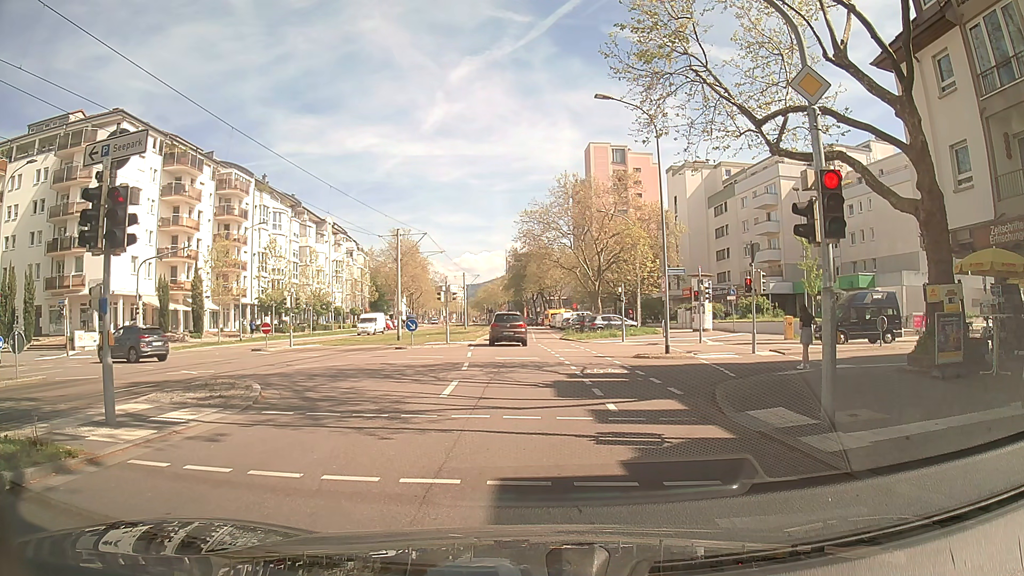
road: tertiary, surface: asphalt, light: Day
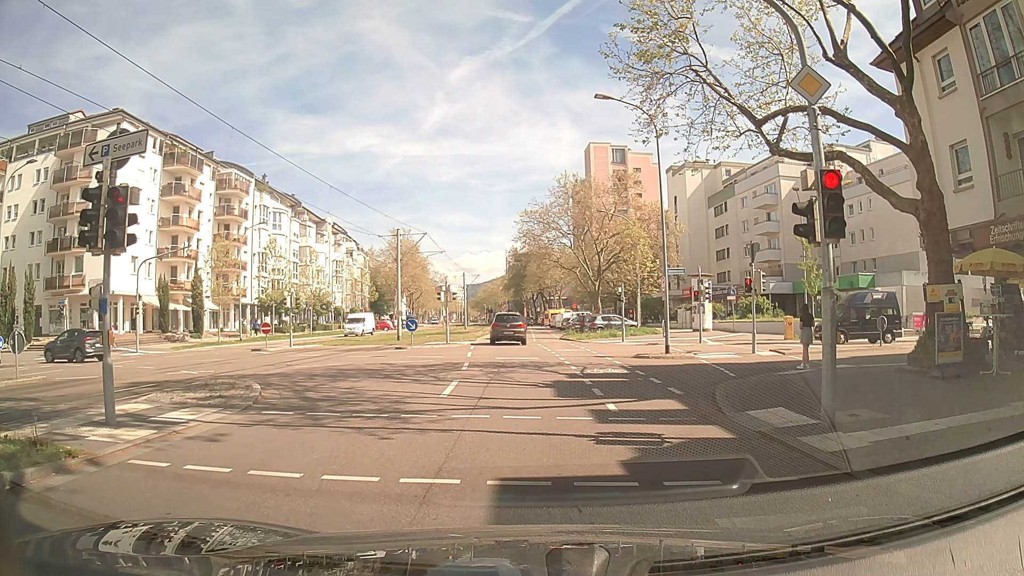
(0.0, 0.0) m; 0°
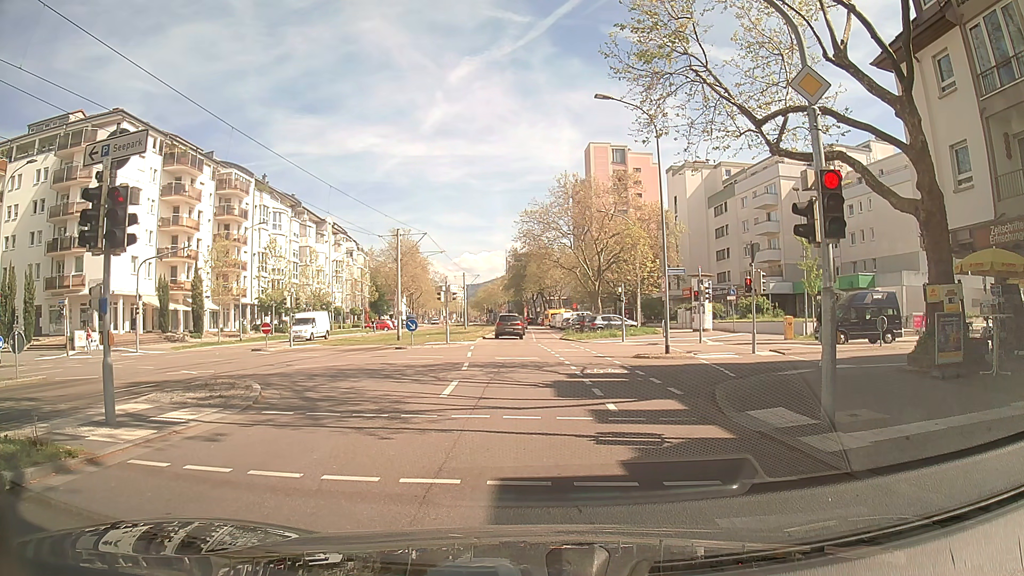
(0.0, 0.0) m; 0°
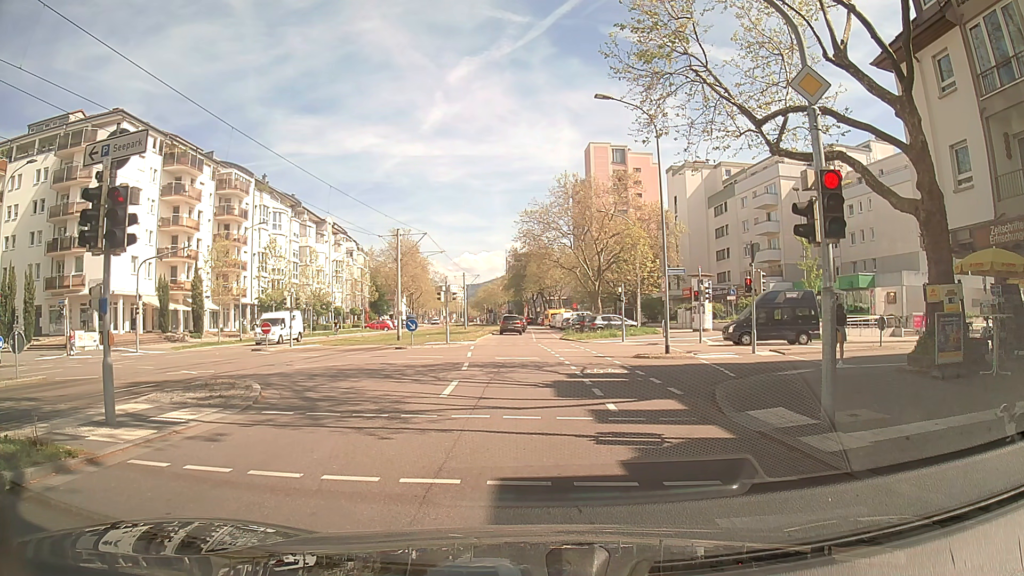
(0.0, 0.0) m; 0°
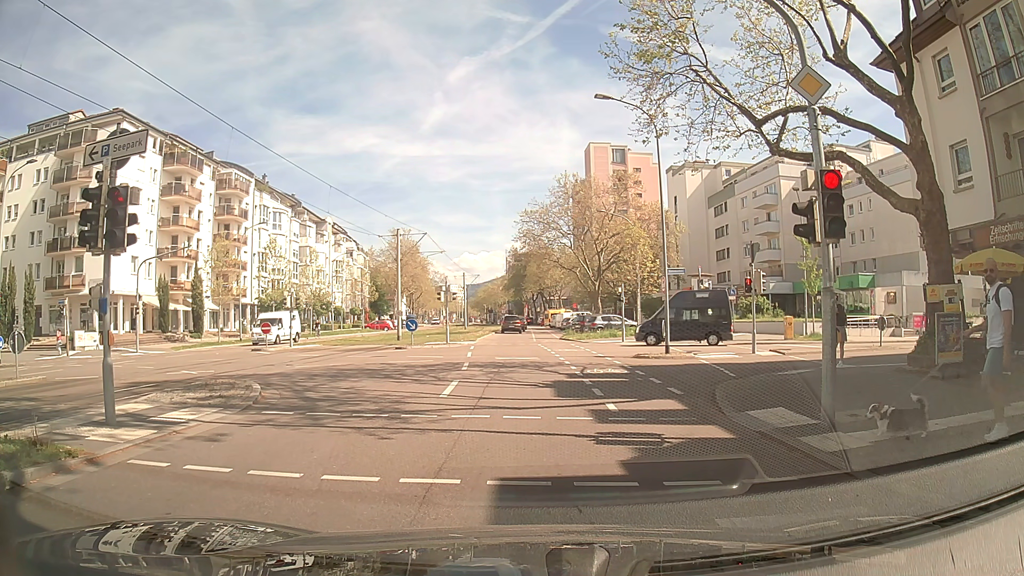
(0.0, 0.0) m; 0°
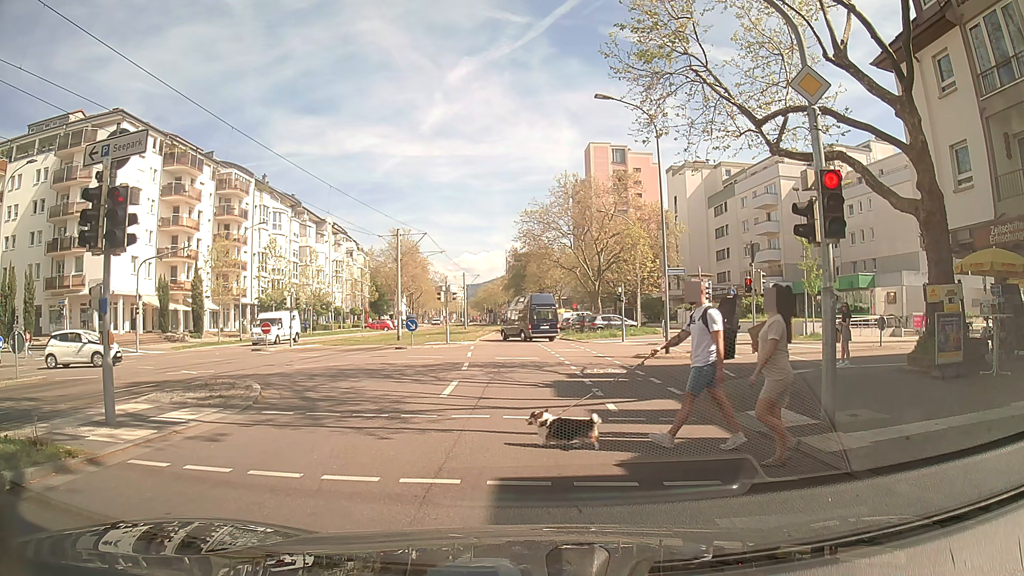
(0.0, 0.0) m; 0°
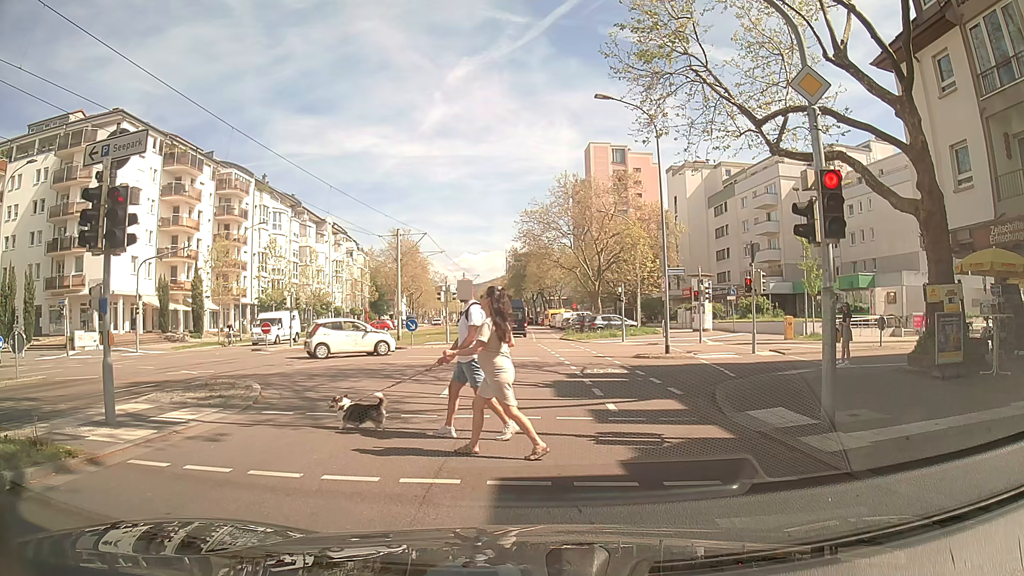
(0.0, 0.0) m; 0°
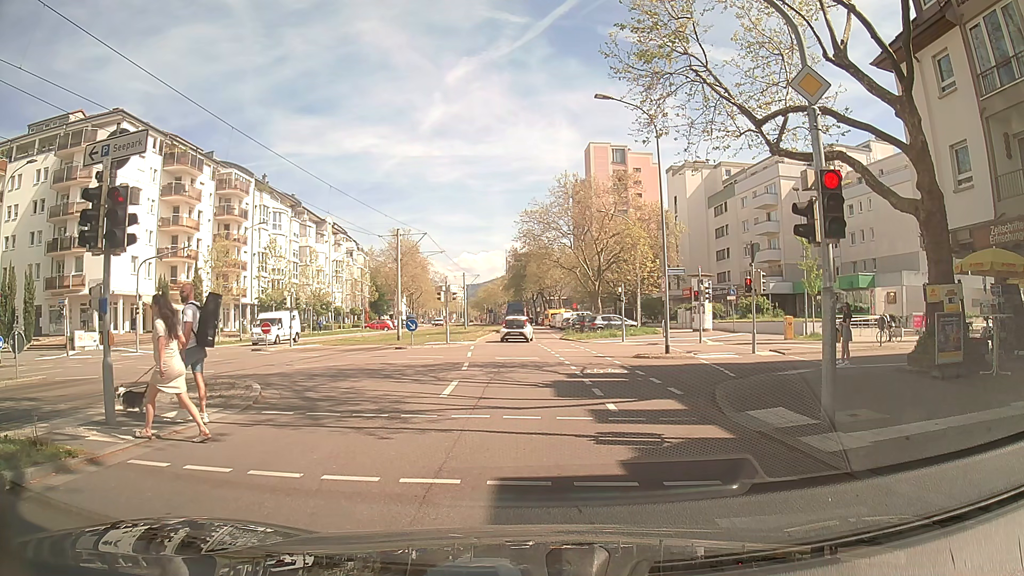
(0.0, 0.0) m; 0°
